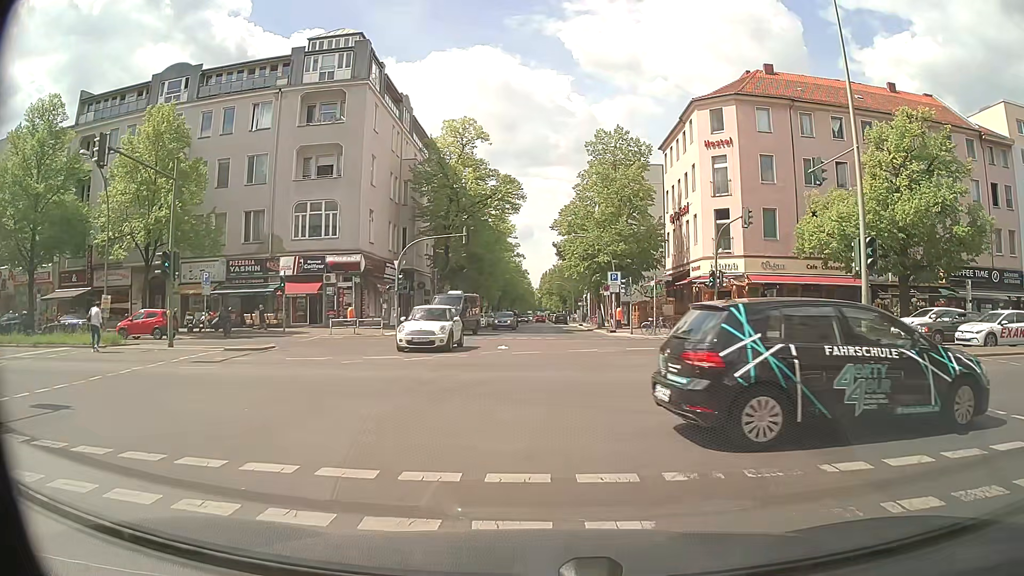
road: residential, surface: asphalt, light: Day
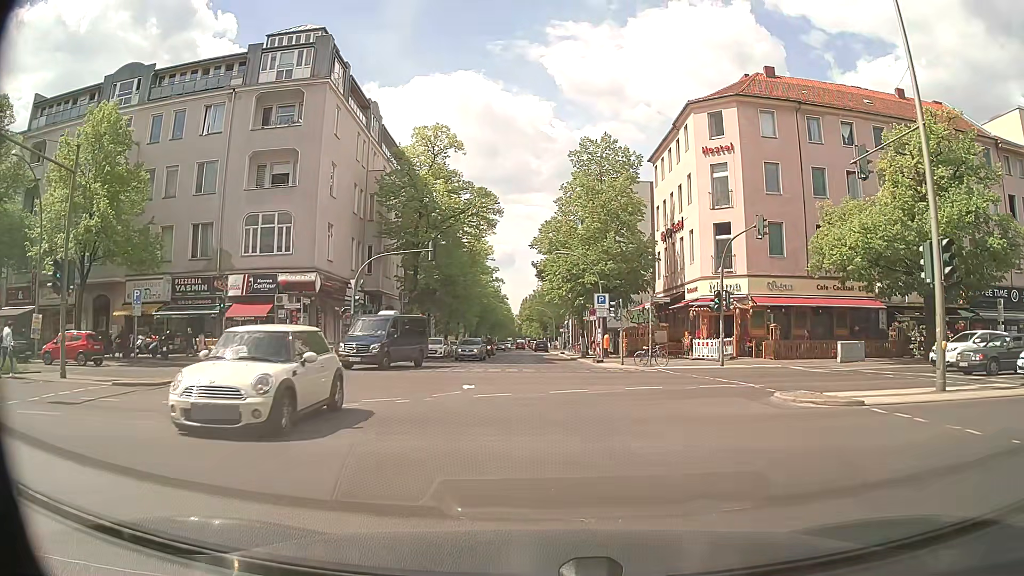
(+0.2, +5.5) m; +2°
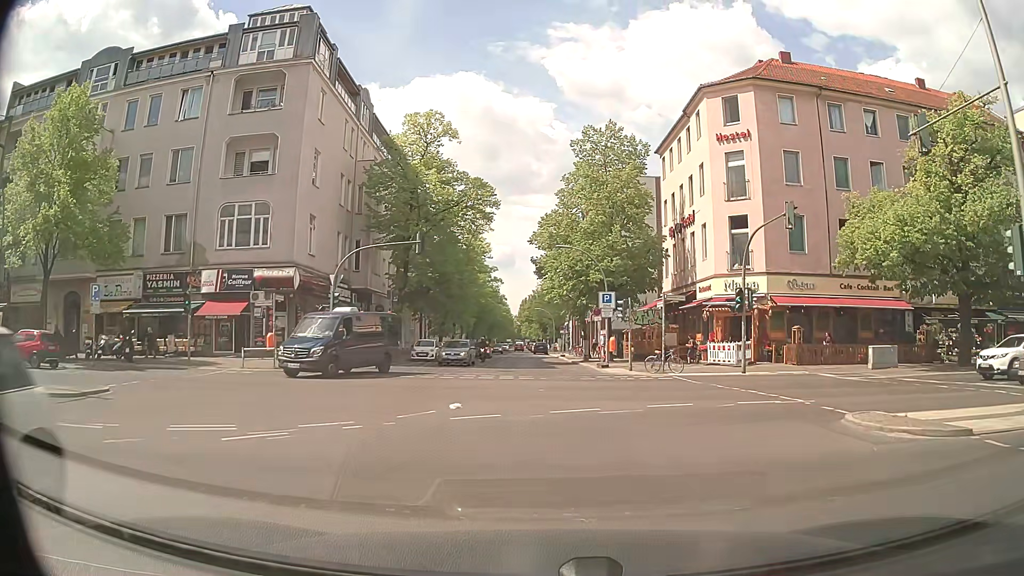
(0.0, +3.6) m; +1°
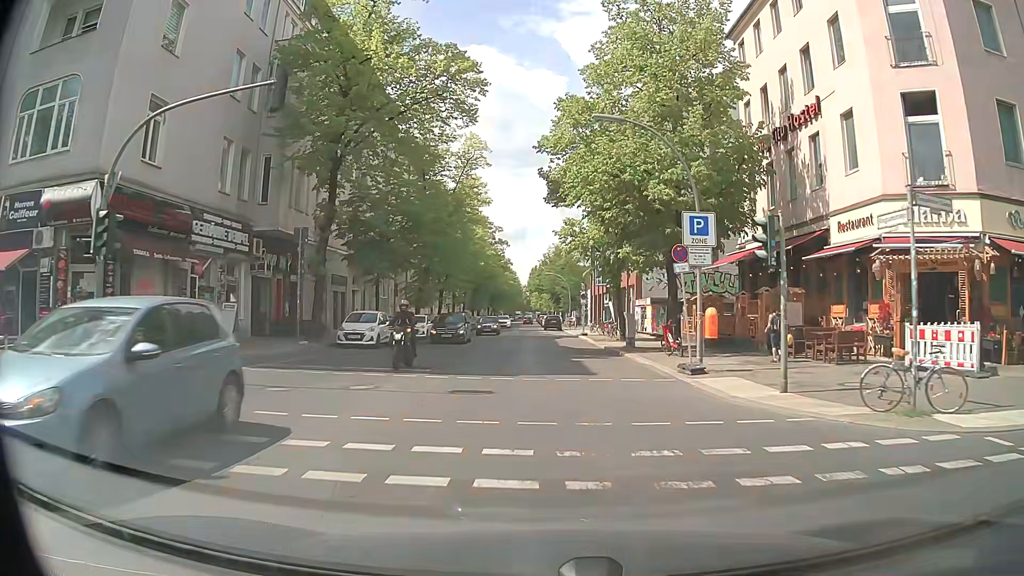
(-0.3, +19.0) m; -1°
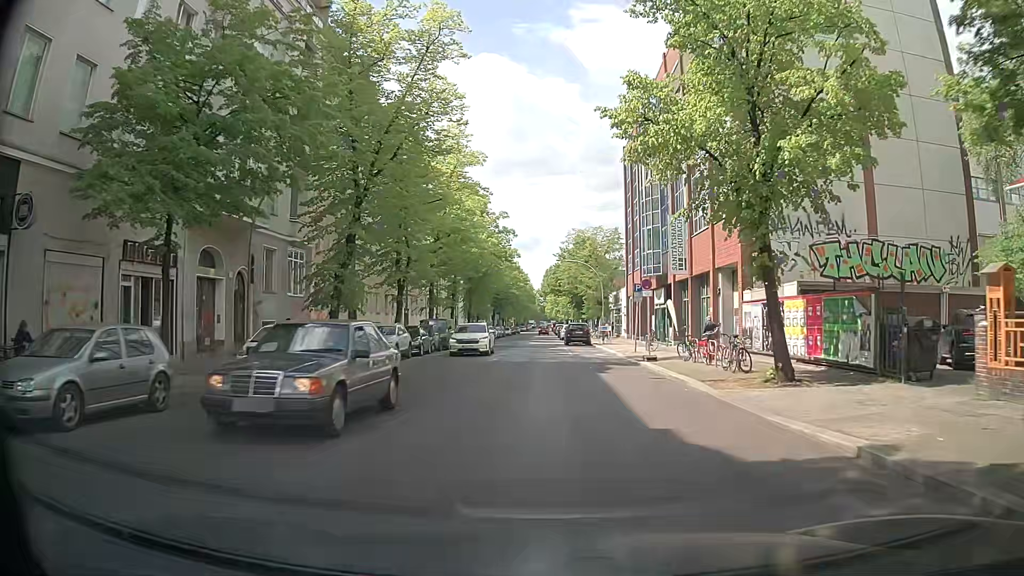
(-0.5, +24.5) m; -1°
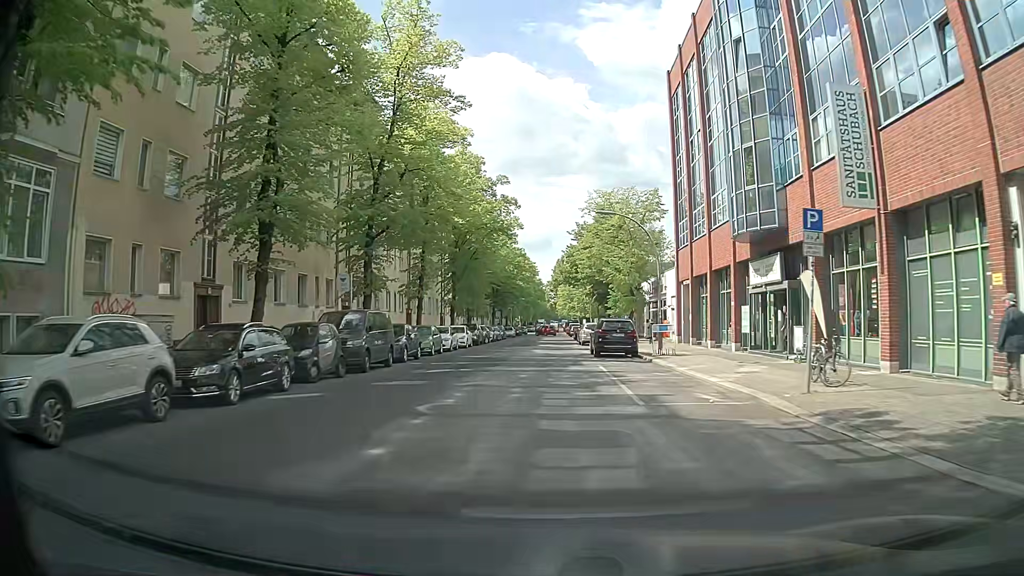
(-0.3, +21.3) m; -1°
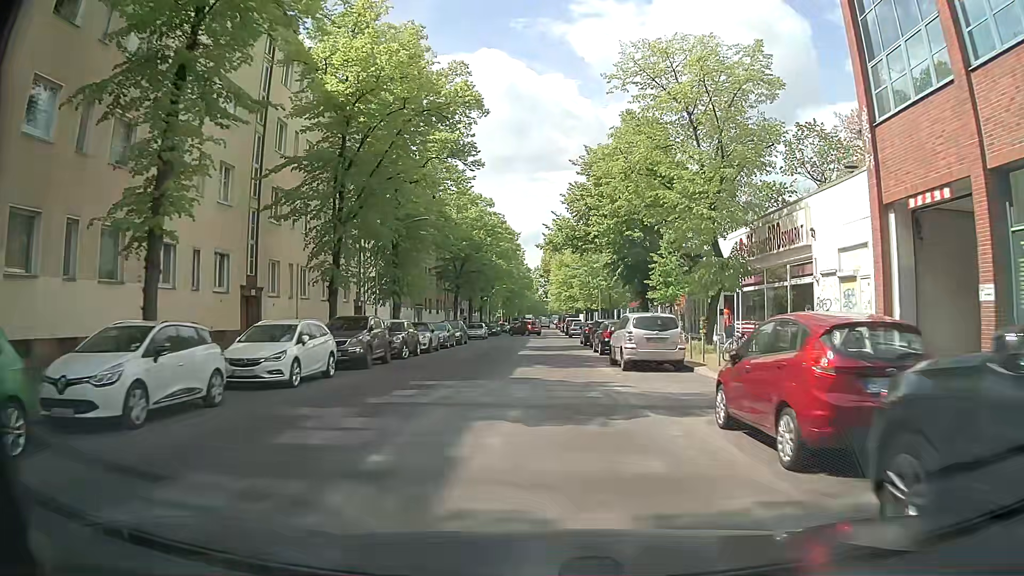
(+0.3, +29.5) m; +1°
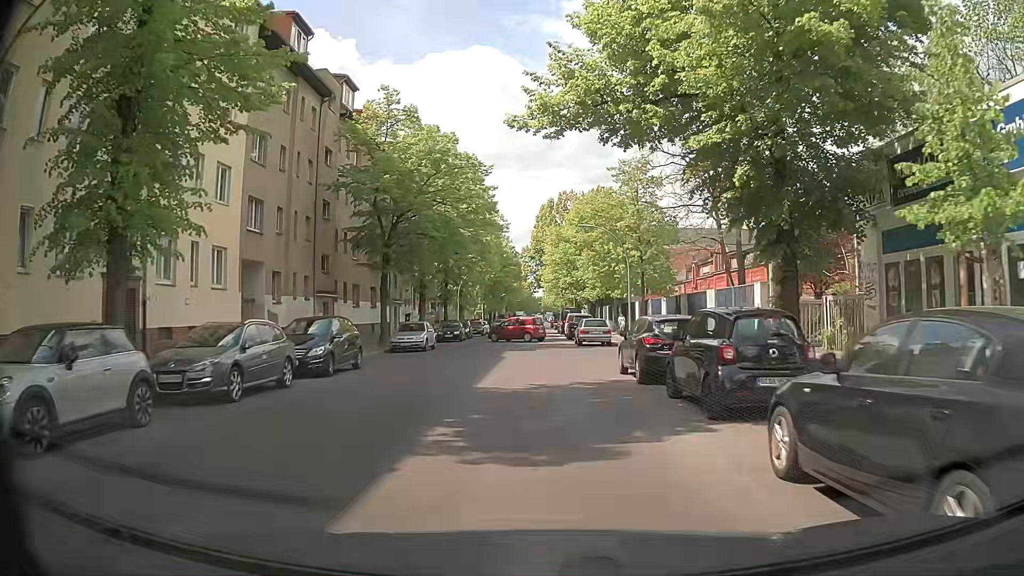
(+0.2, +24.8) m; +1°
(0, +10) (0, +20) (0, +30) (-1, +40) (-1, +50) (-1, +60) (-1, +70) (-1, +80) (-1, +90) (-2, +100) m
